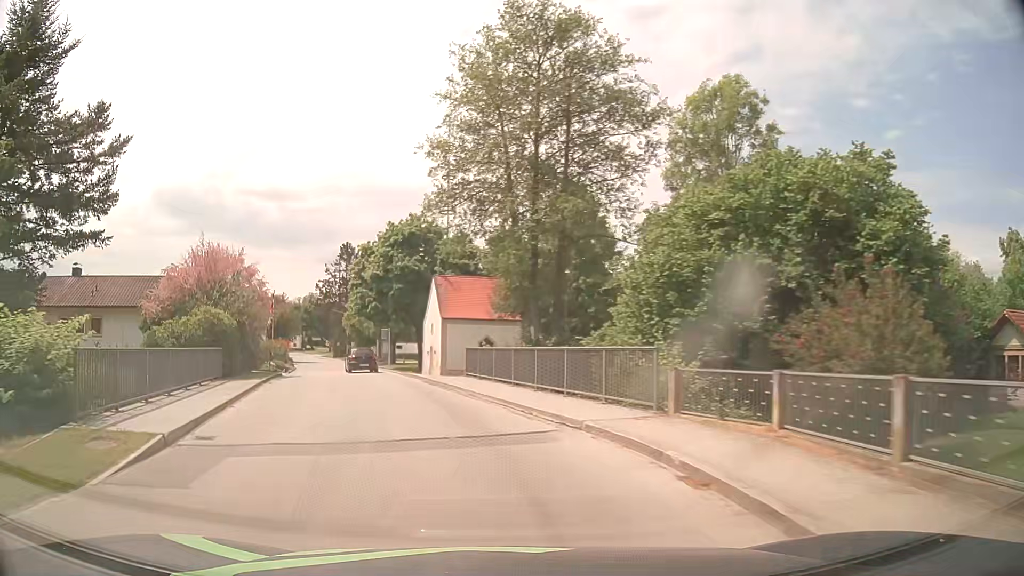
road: tertiary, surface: asphalt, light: Day
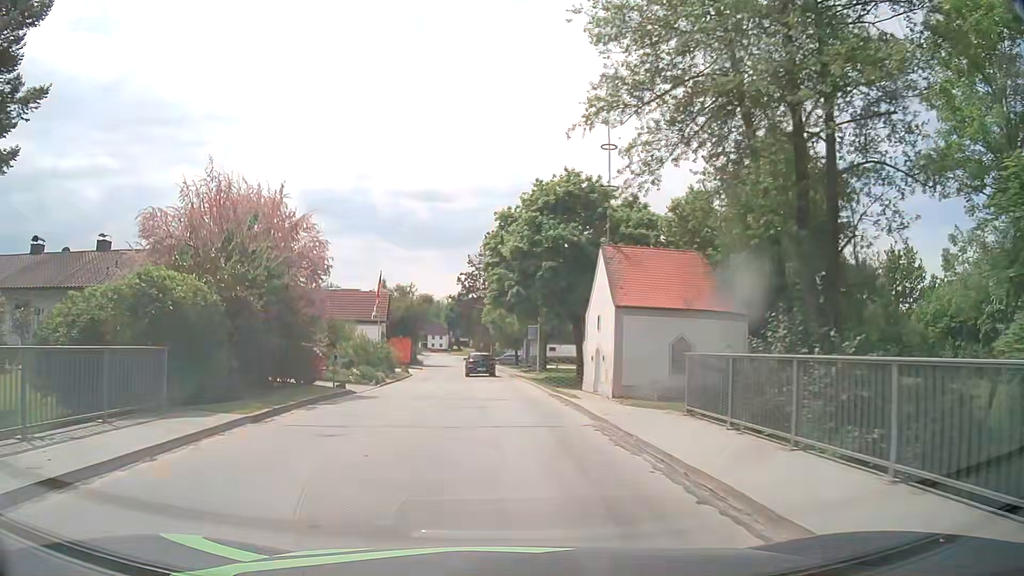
(-1.7, +13.6) m; -14°
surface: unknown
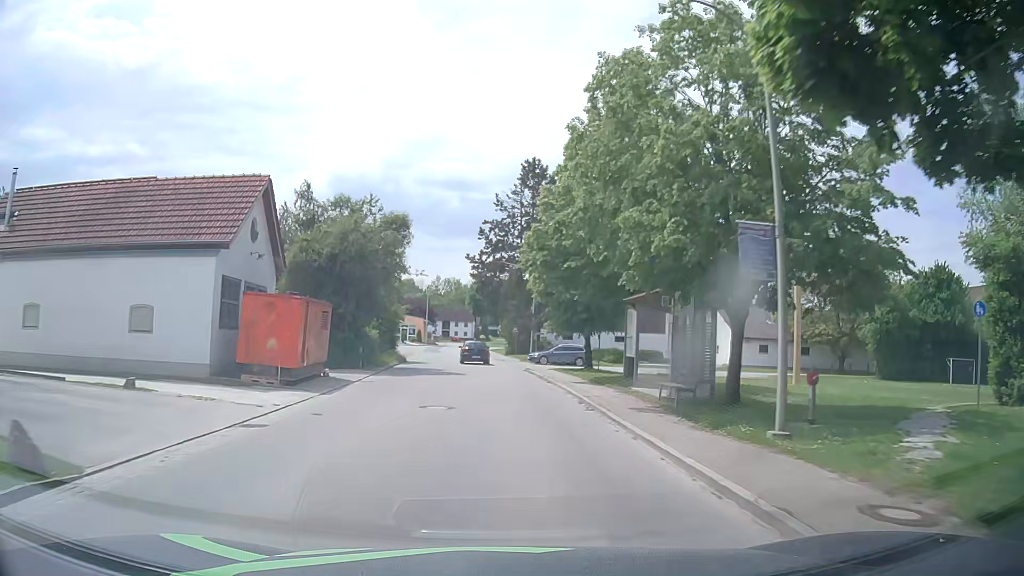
(-1.7, +36.3) m; -3°
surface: asphalt
(0, +10) (0, +20) (-1, +30) (-1, +40) (-2, +50) (-3, +60) (-4, +70) (-5, +80) (-6, +90) (-5, +100) m
